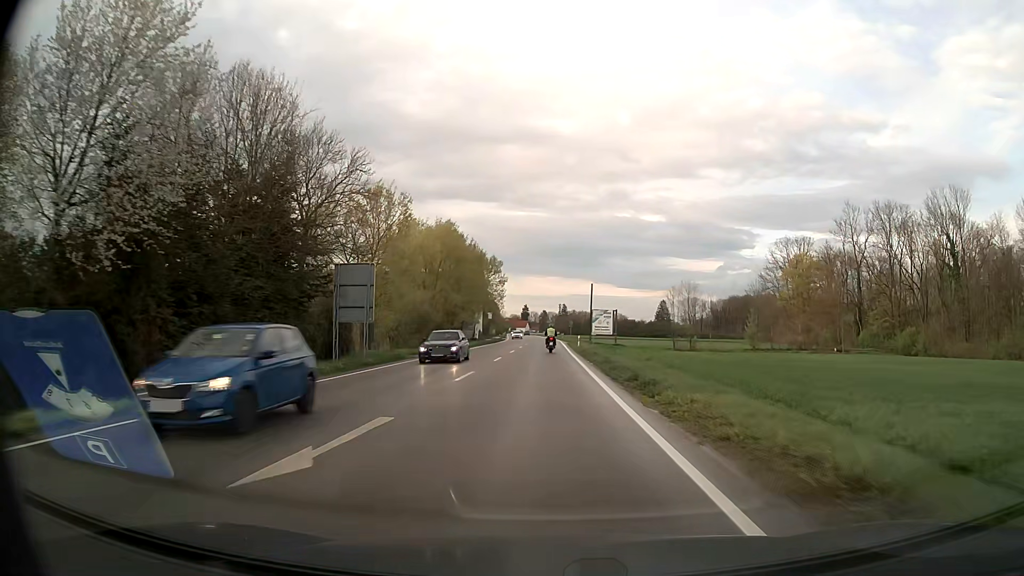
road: secondary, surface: asphalt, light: Day
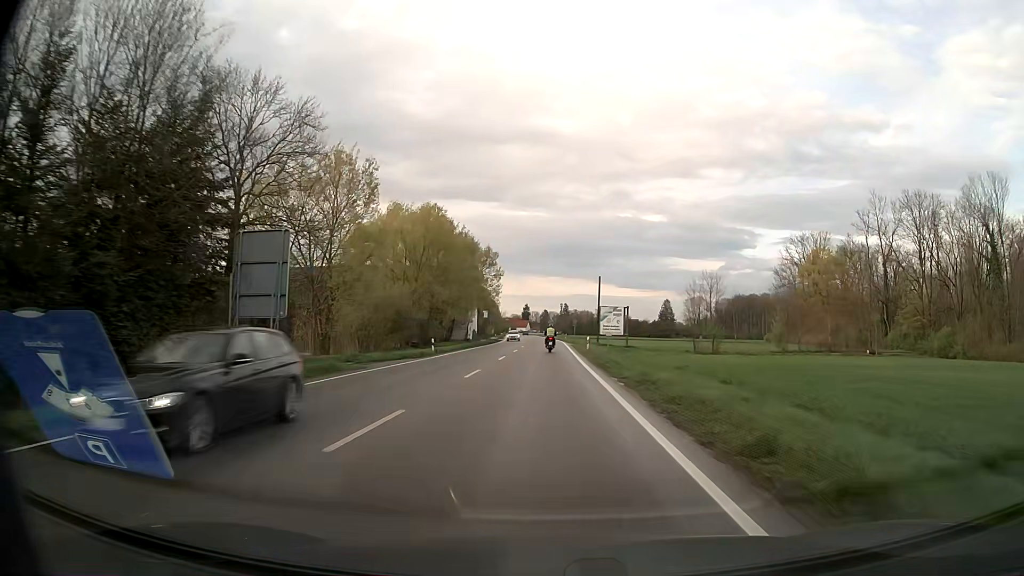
(0.0, +11.0) m; 0°
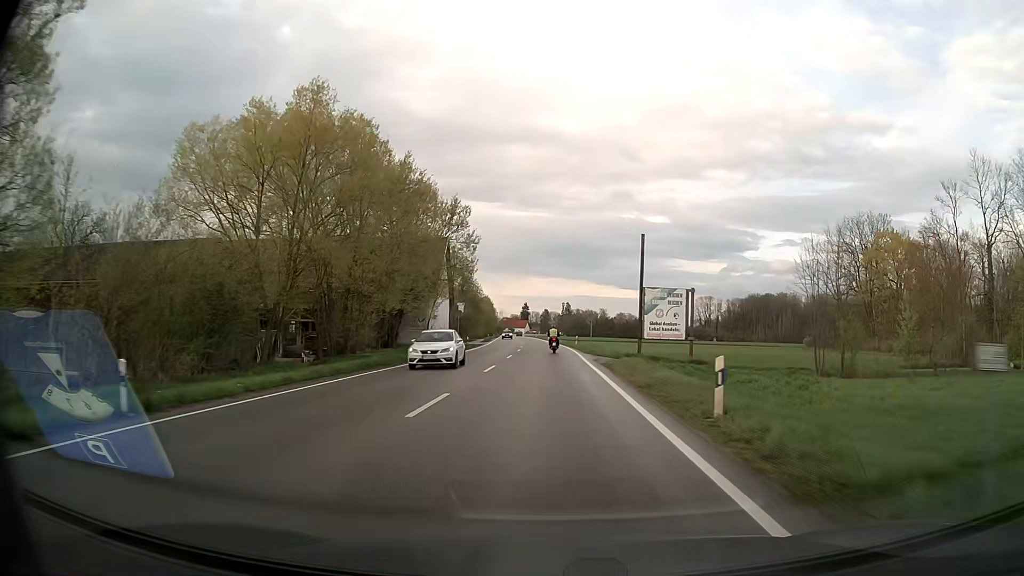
(0.0, +33.0) m; 0°
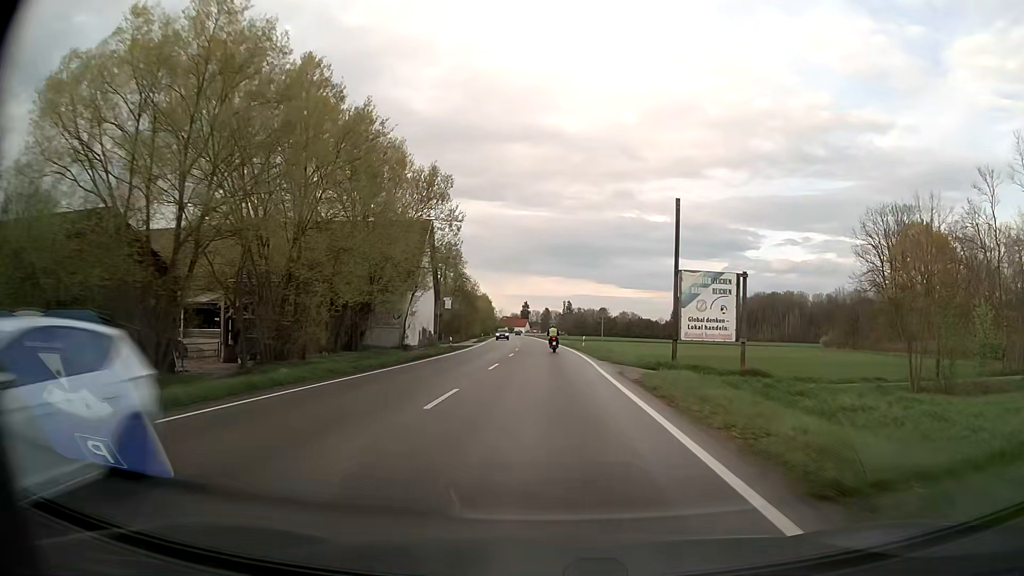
(0.0, +11.0) m; 0°
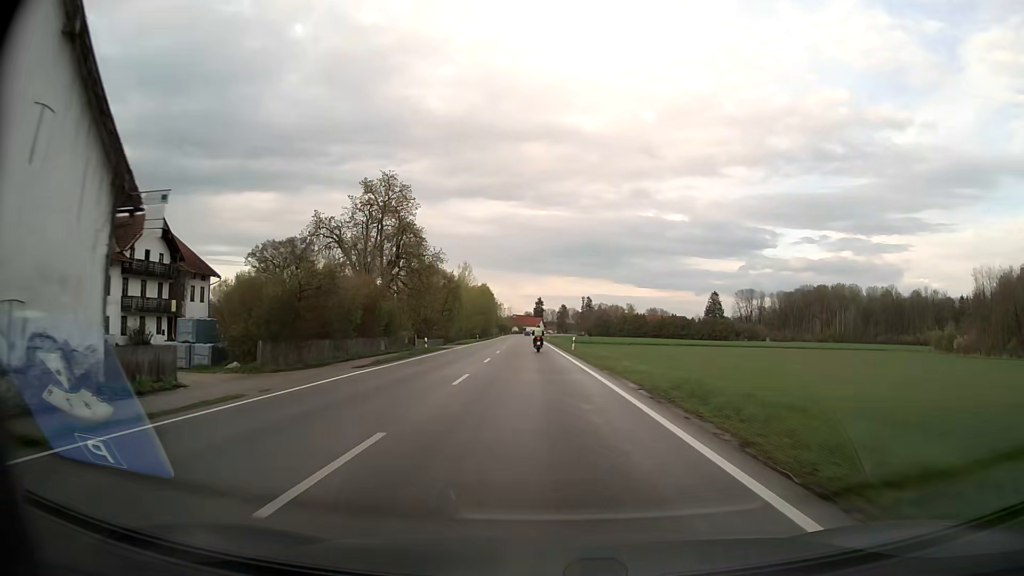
(-0.4, +54.9) m; -1°
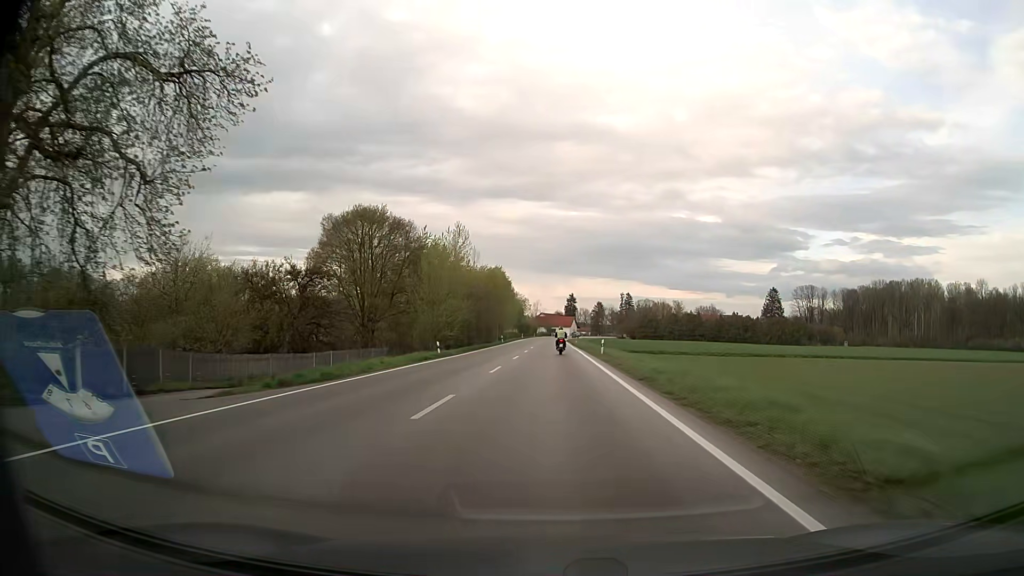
(-1.5, +54.8) m; -3°
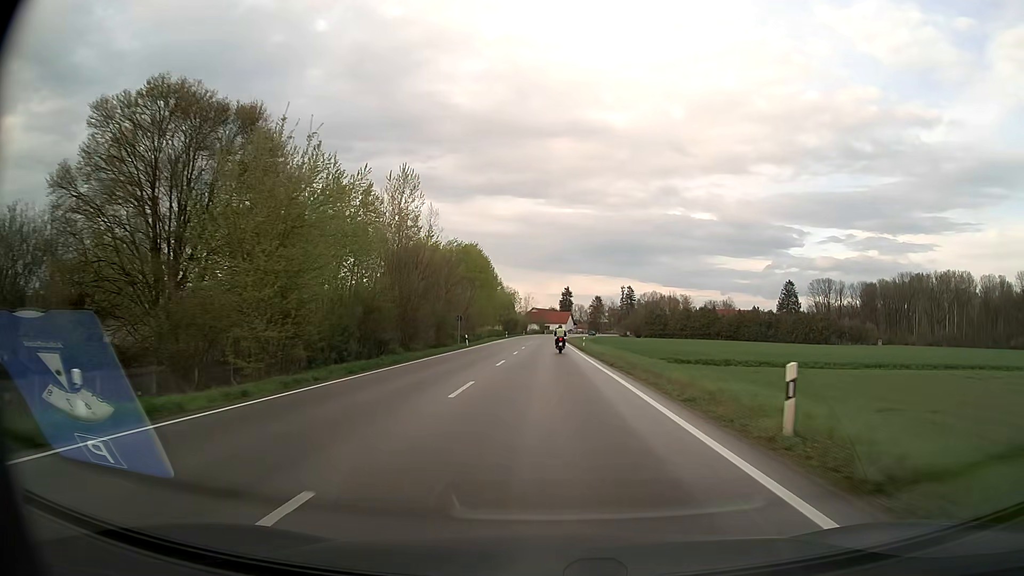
(+0.2, +32.9) m; 0°
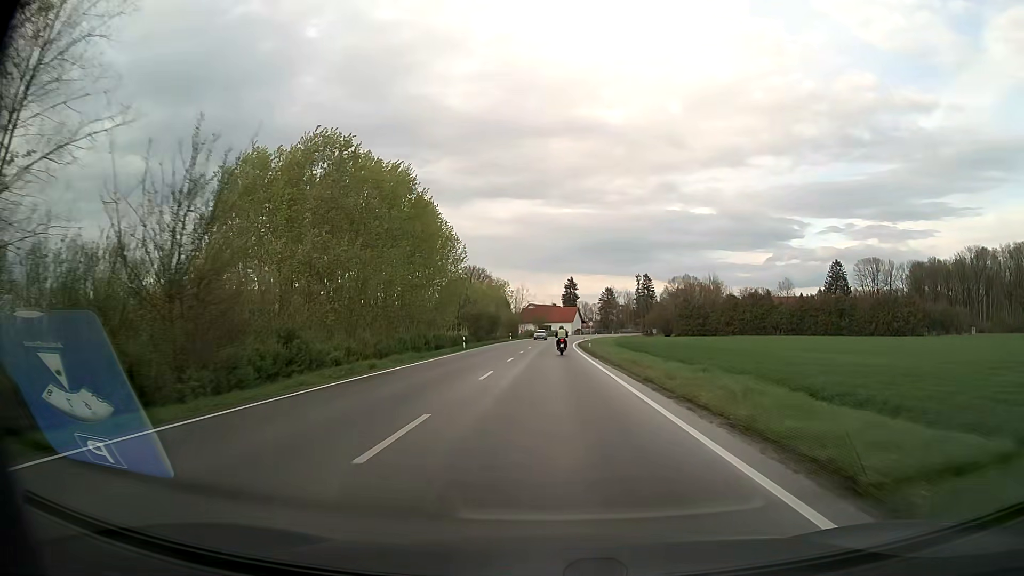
(+0.2, +54.9) m; 0°
(0, +10) (0, +20) (0, +30) (0, +40) (0, +50) (+1, +60) (+1, +70) (+1, +80) (+2, +90) (+3, +100) m
